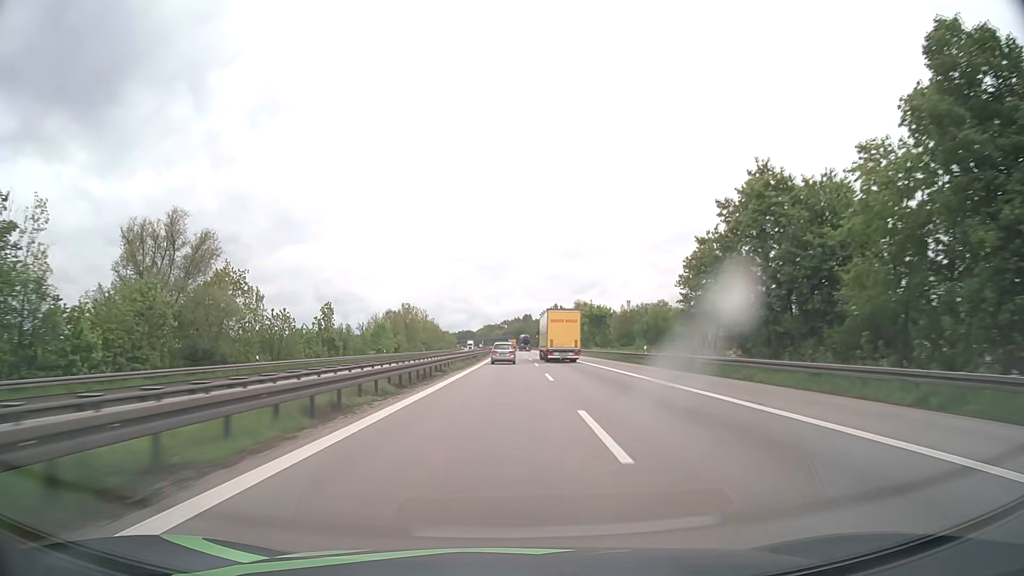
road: motorway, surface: asphalt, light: Day
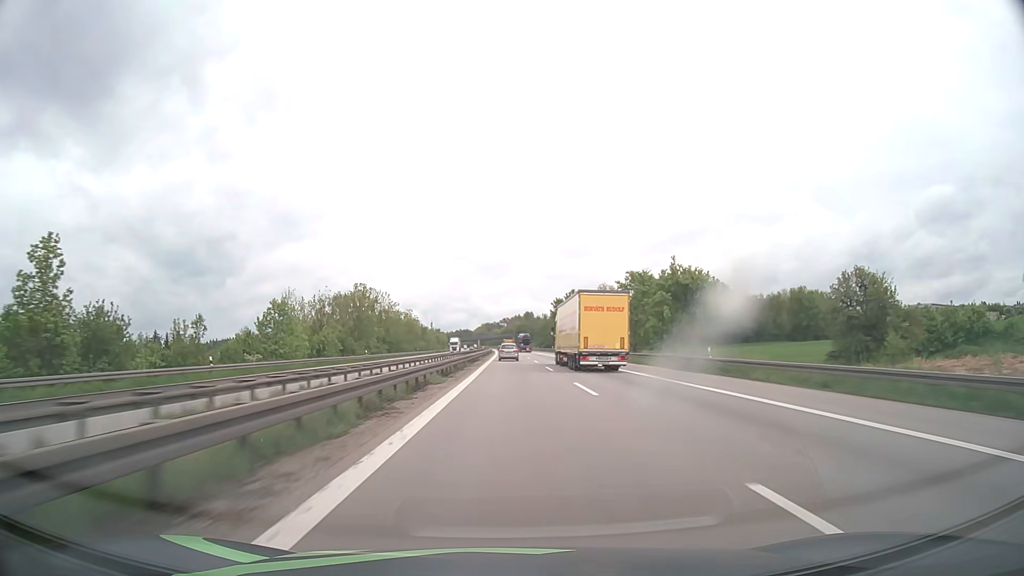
(-0.1, +61.9) m; 0°
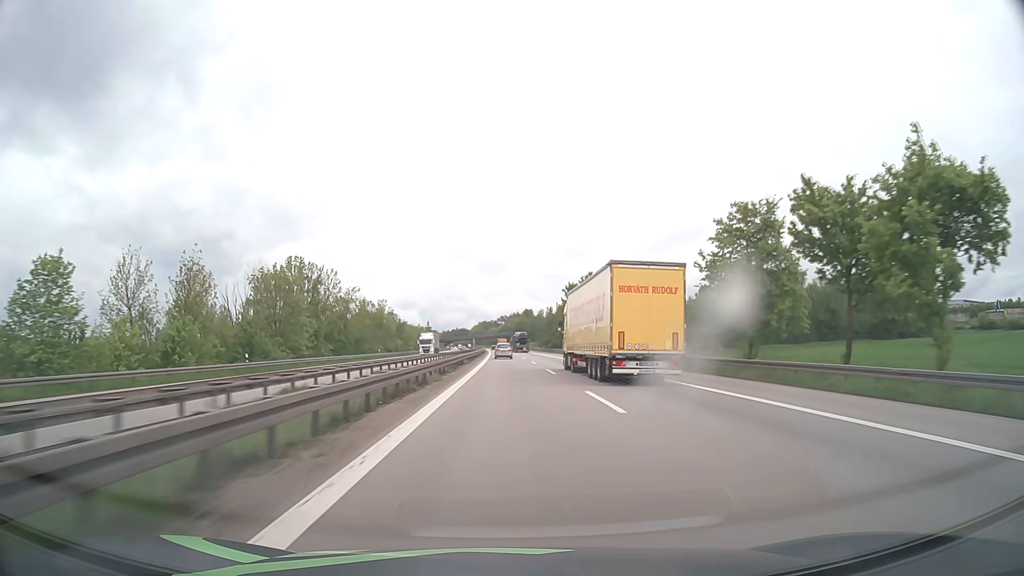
(+0.2, +41.3) m; 0°
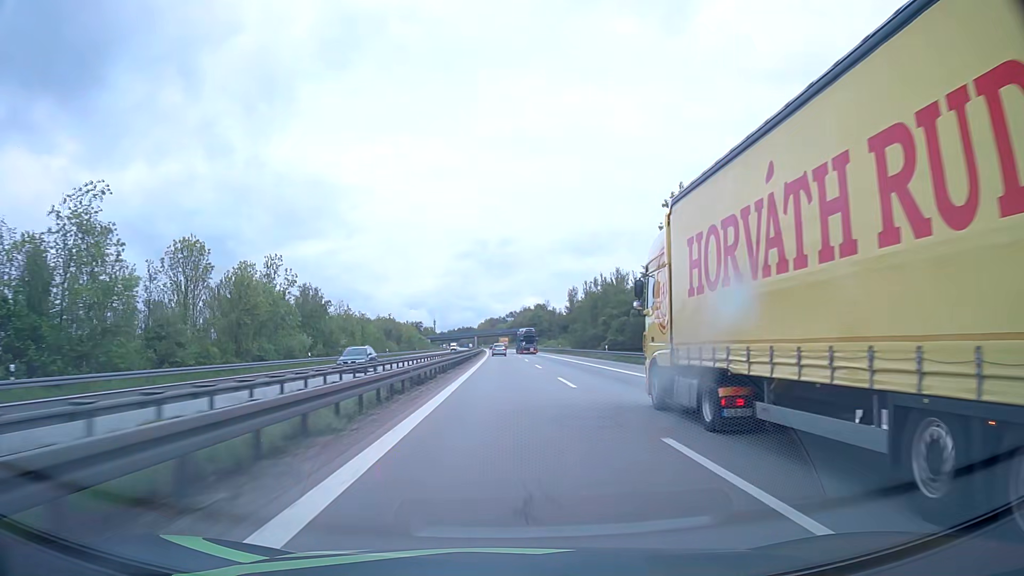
(-0.6, +82.6) m; -1°
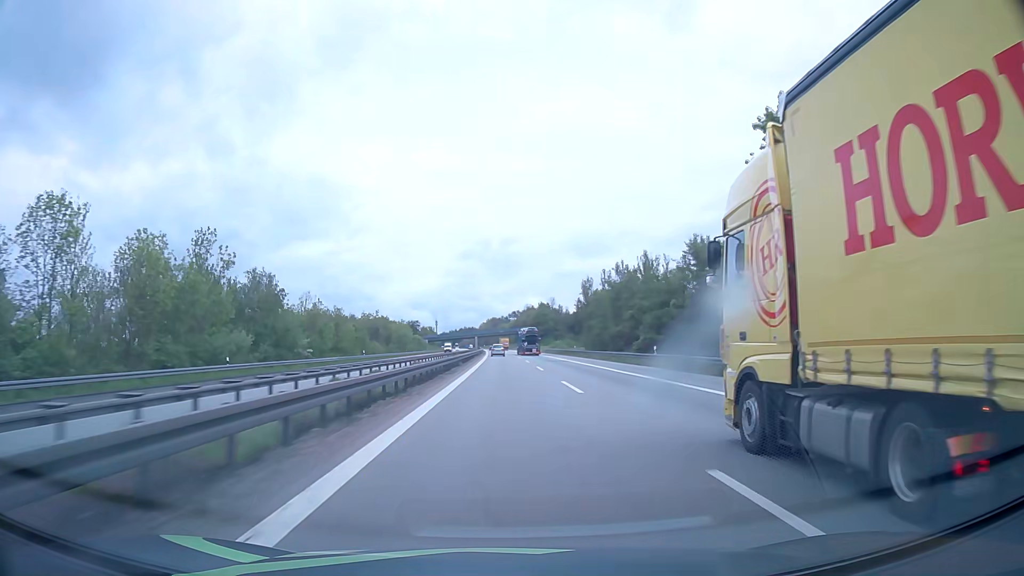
(-0.1, +20.6) m; 0°
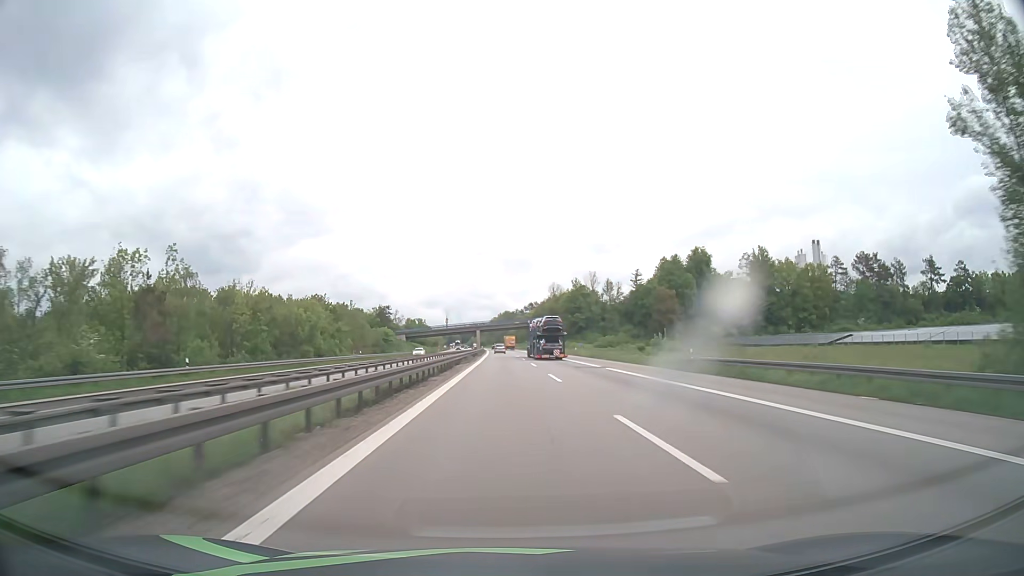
(-1.4, +103.1) m; -1°
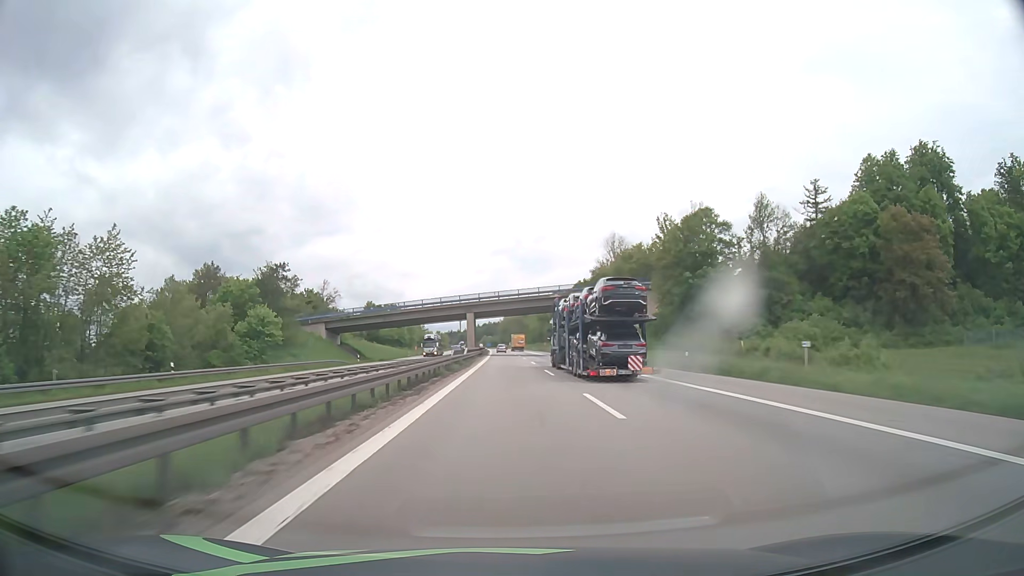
(-1.2, +103.2) m; -1°
